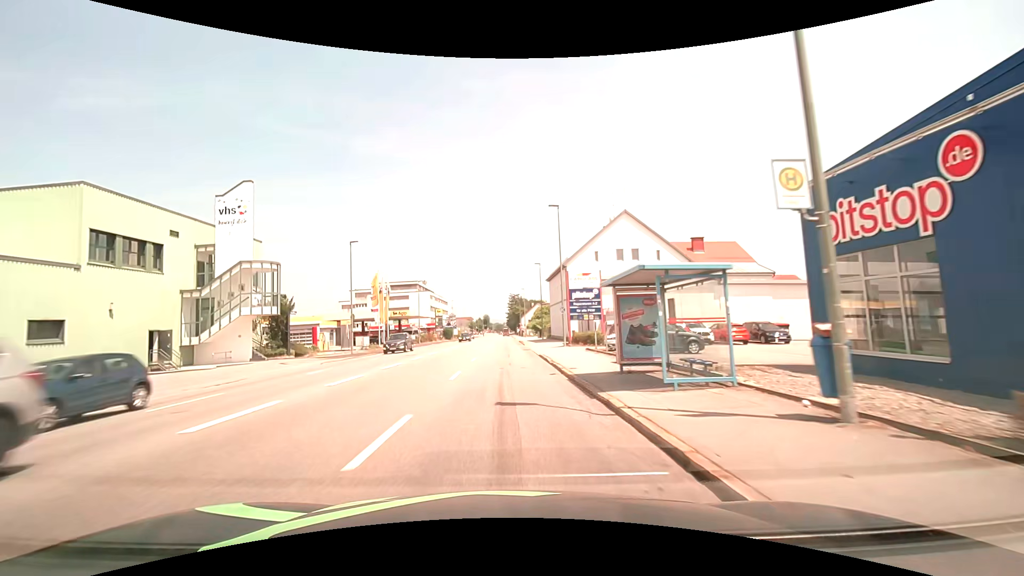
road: tertiary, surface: asphalt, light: Day
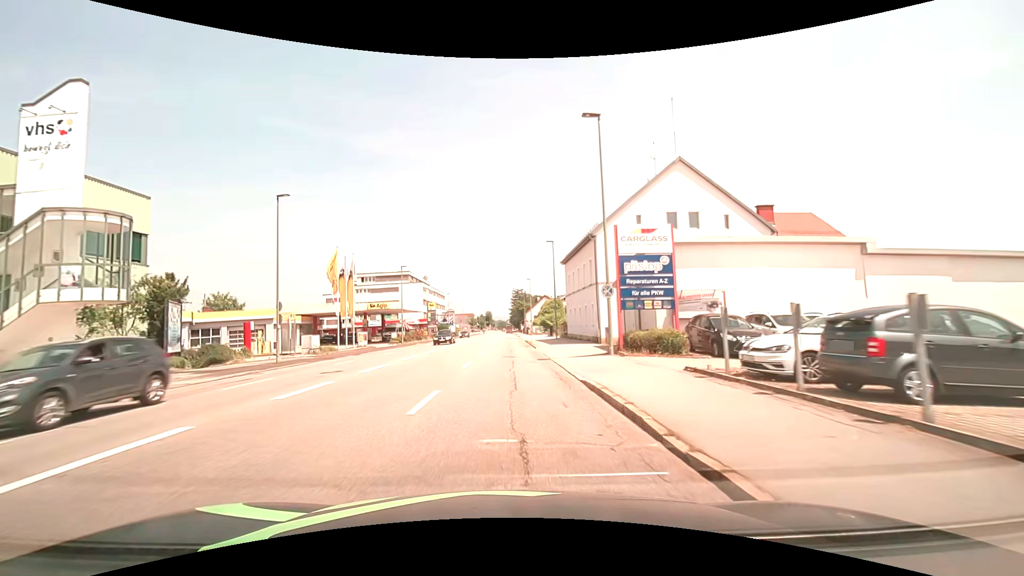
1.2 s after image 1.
(0.0, +15.2) m; 0°
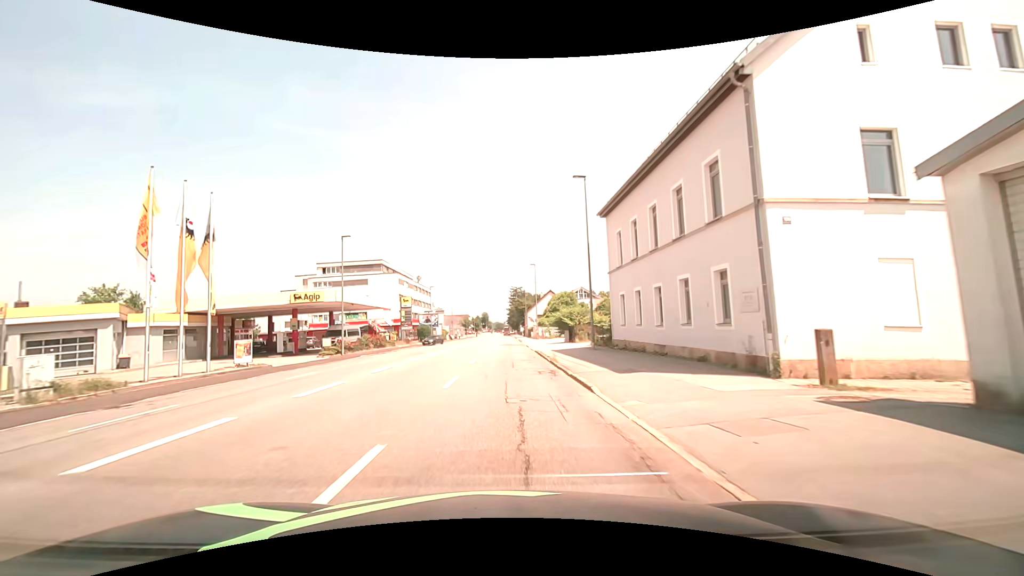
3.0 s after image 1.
(-0.2, +22.9) m; 0°
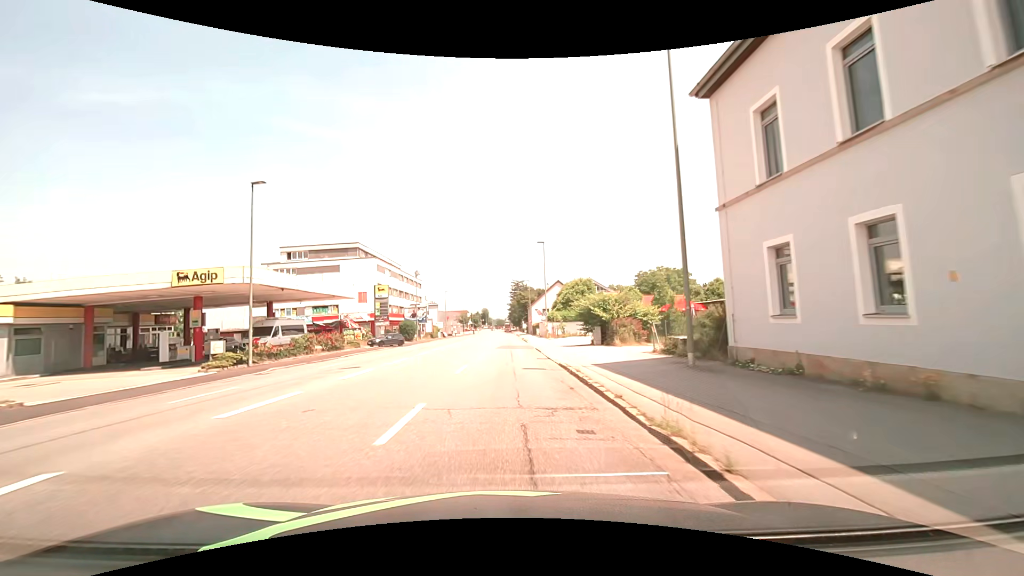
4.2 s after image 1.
(0.0, +15.3) m; 0°
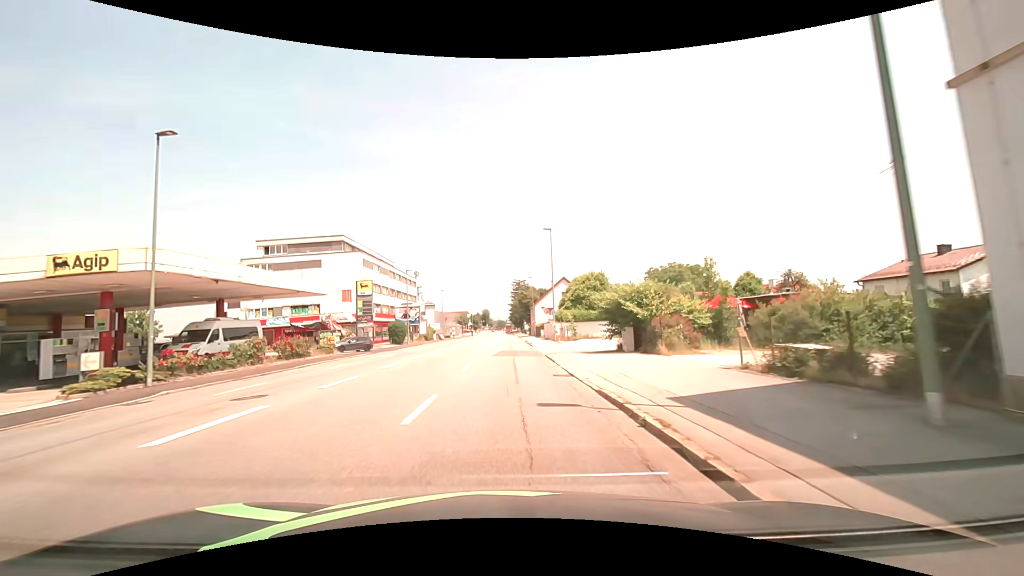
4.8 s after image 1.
(0.0, +7.6) m; 0°
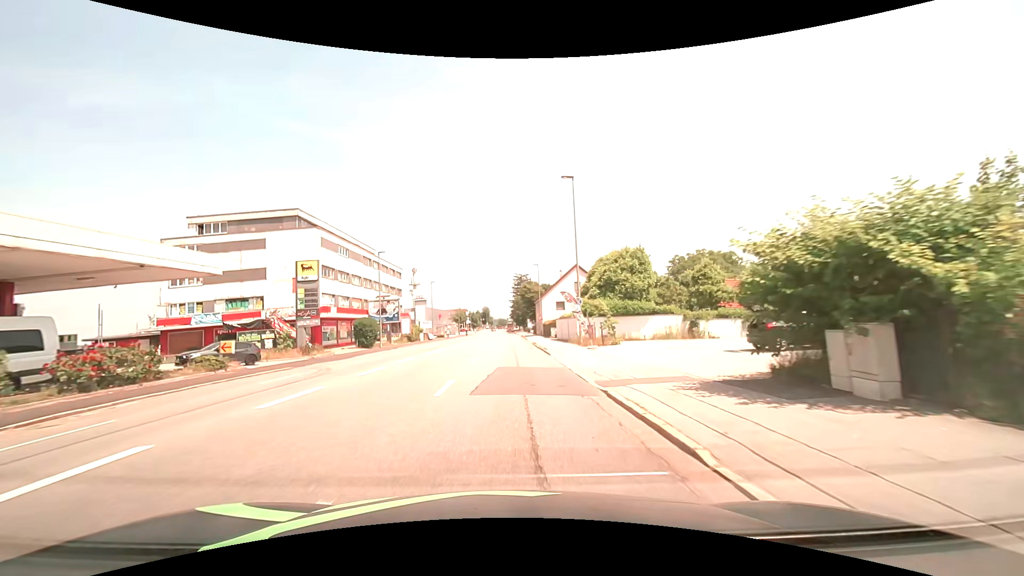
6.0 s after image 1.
(0.0, +15.3) m; 0°
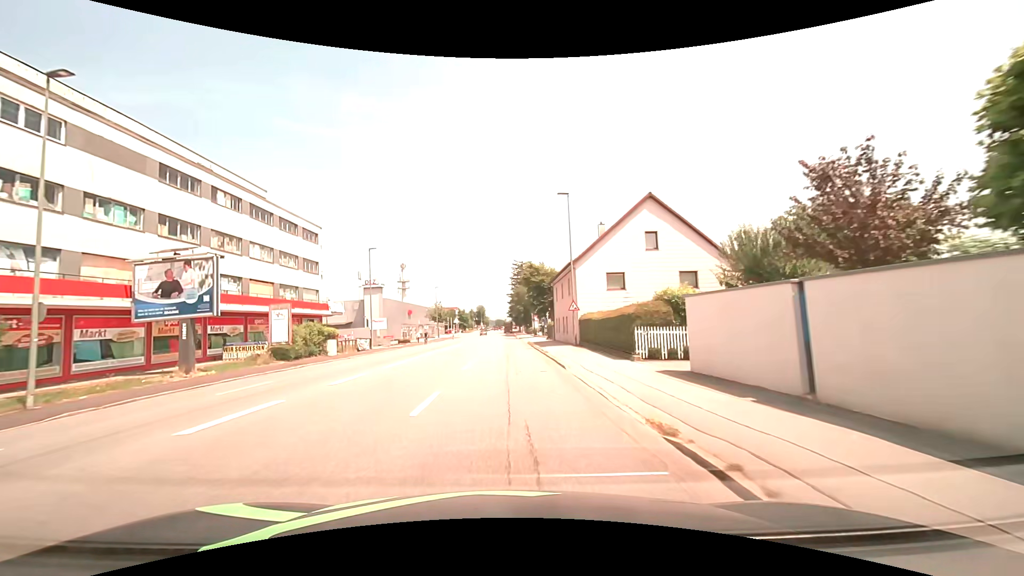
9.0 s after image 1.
(+0.1, +38.3) m; 0°
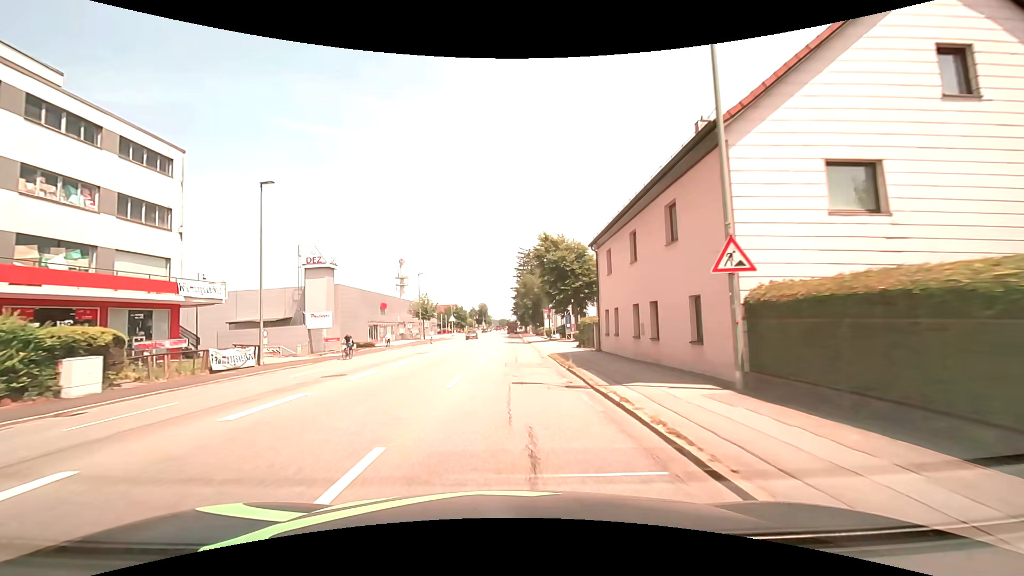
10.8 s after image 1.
(+0.1, +23.0) m; 0°
(0, +10) (0, +20) (-1, +30) (-1, +40) (-2, +50) (-2, +60) (-2, +70) (-2, +80) (-2, +90) (-2, +100) m
